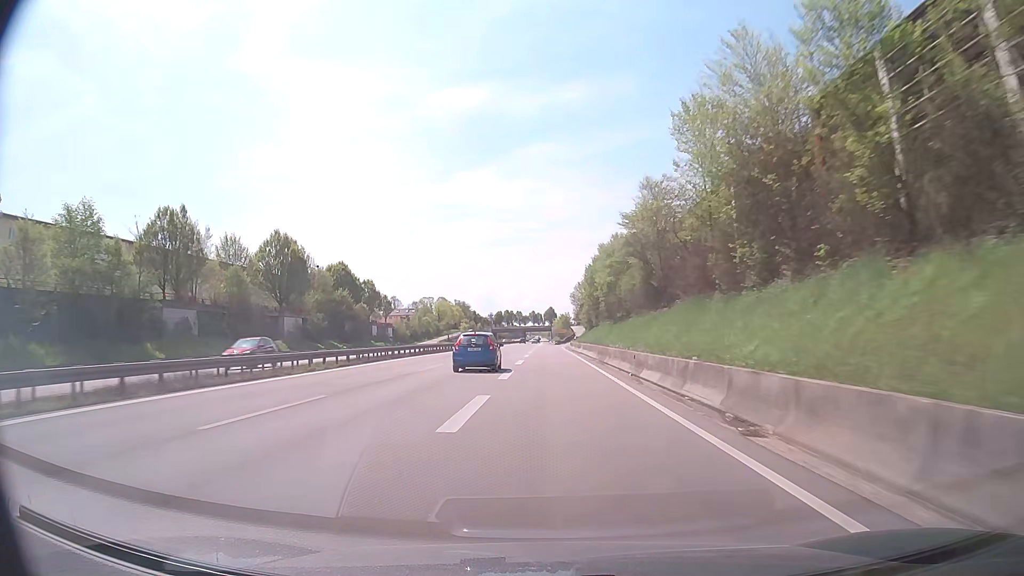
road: trunk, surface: asphalt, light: Day
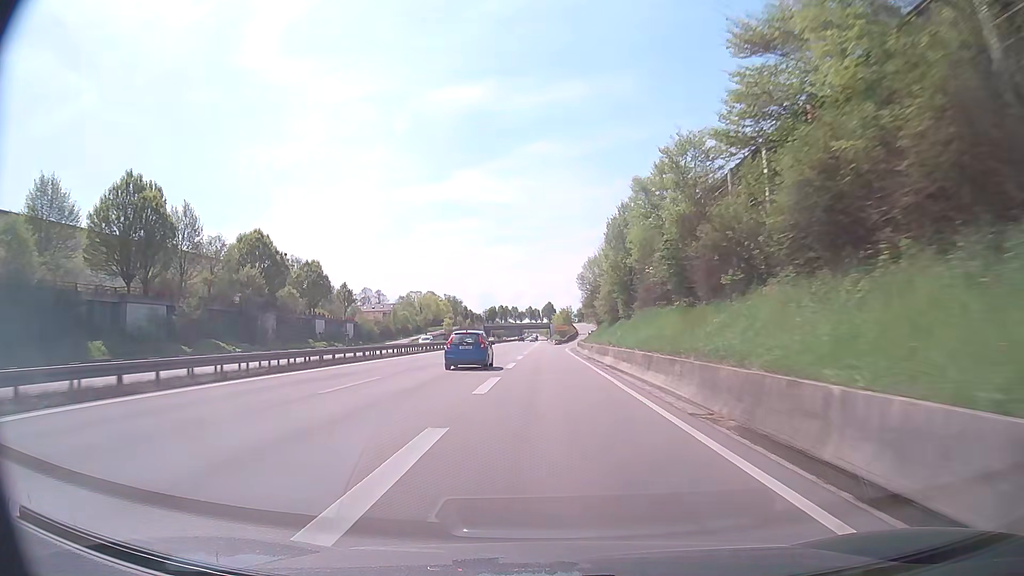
(+0.1, +29.8) m; 0°
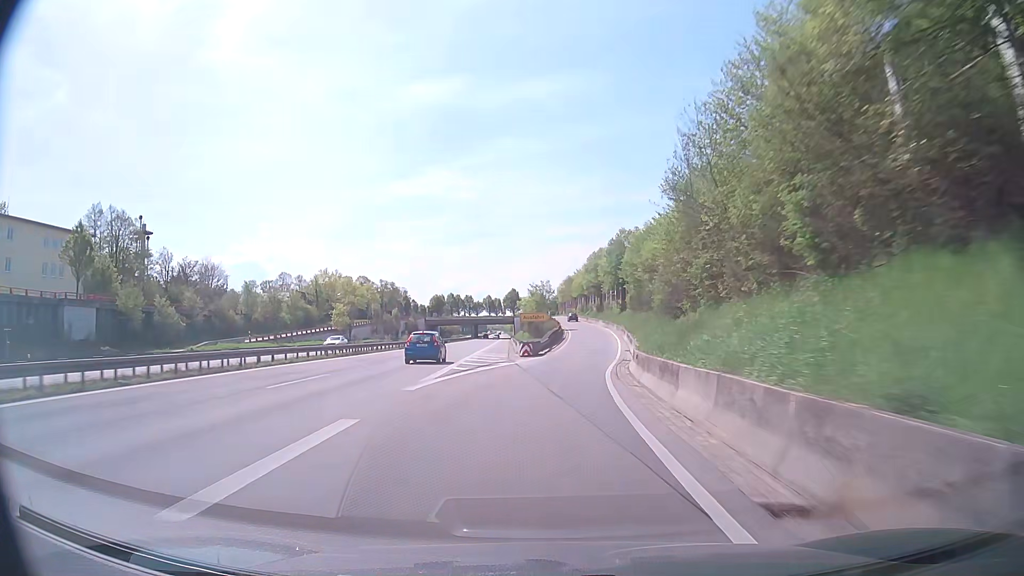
(+0.6, +70.6) m; +2°
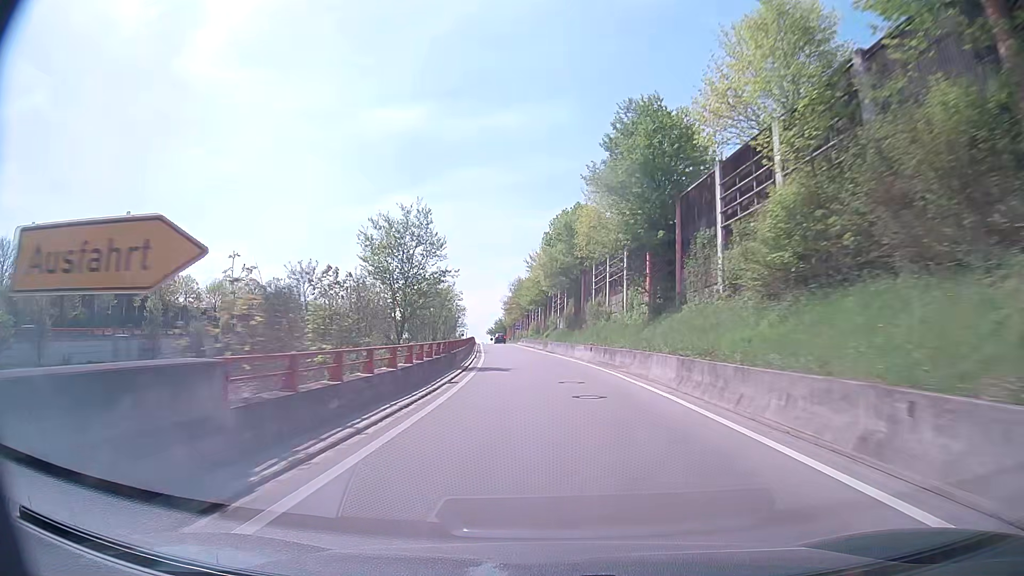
(+4.5, +66.1) m; +4°
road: trunk_link
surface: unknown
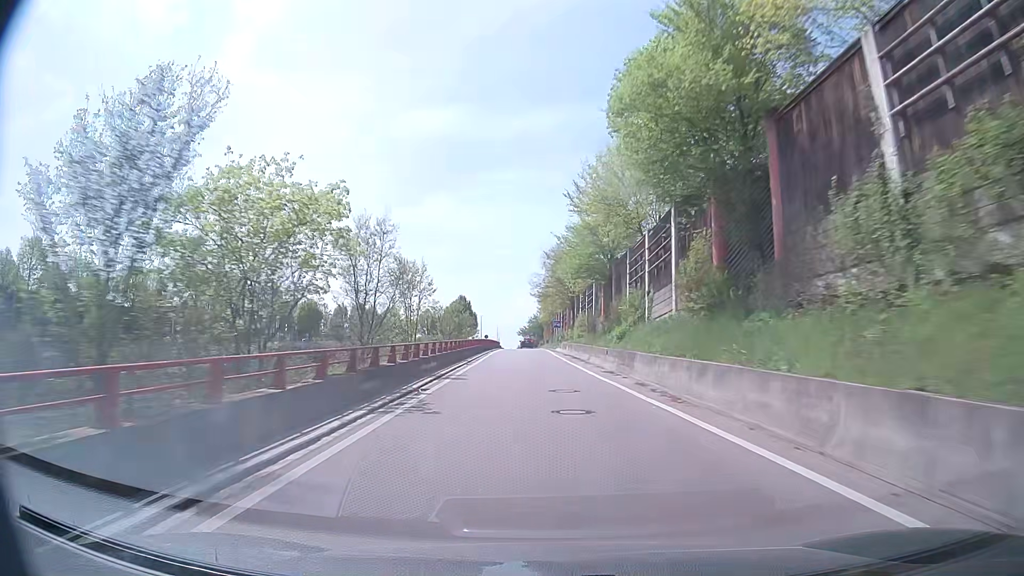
(-1.4, +38.4) m; -4°
